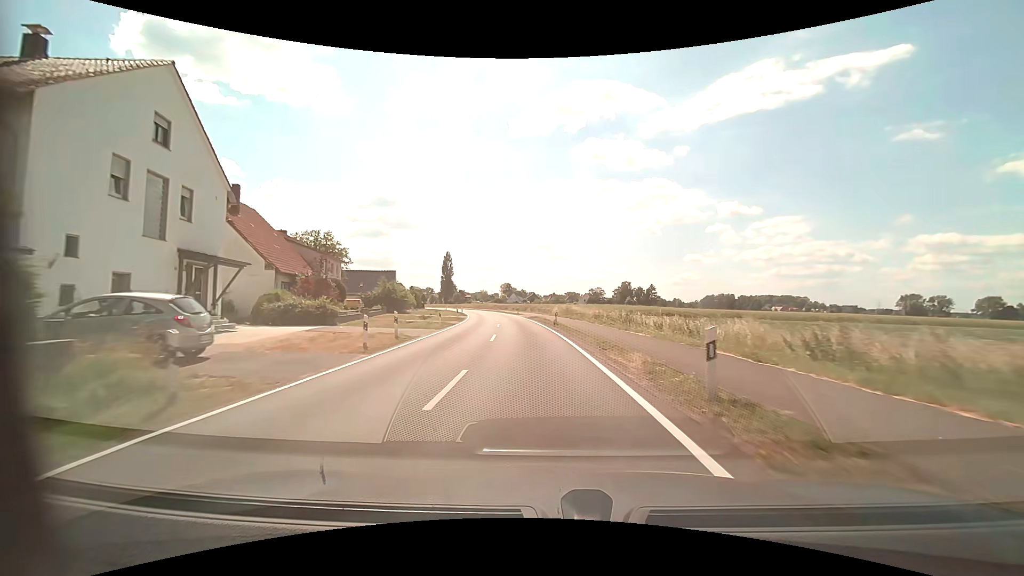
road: tertiary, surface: asphalt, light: Day
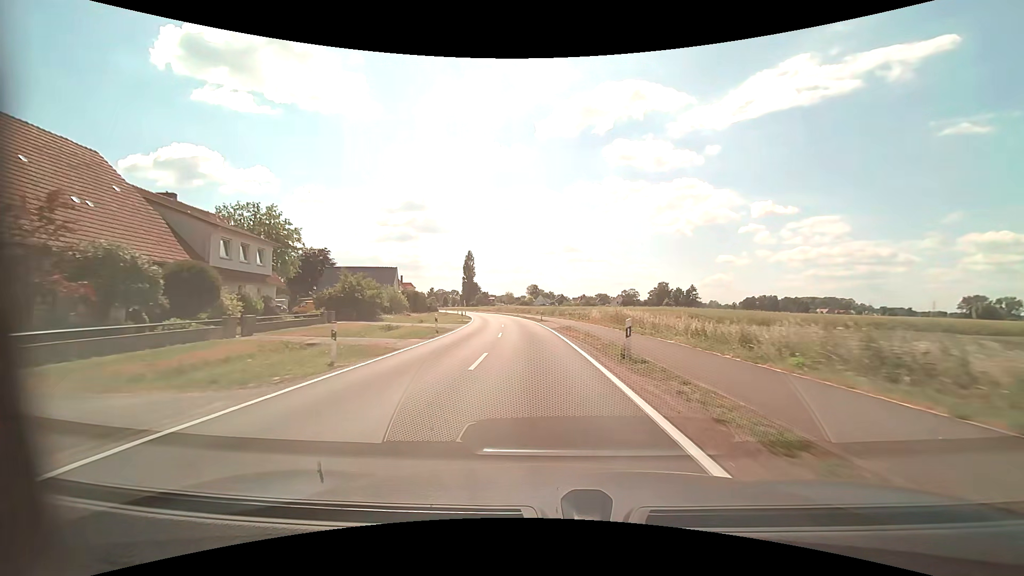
(-0.5, +19.6) m; -3°
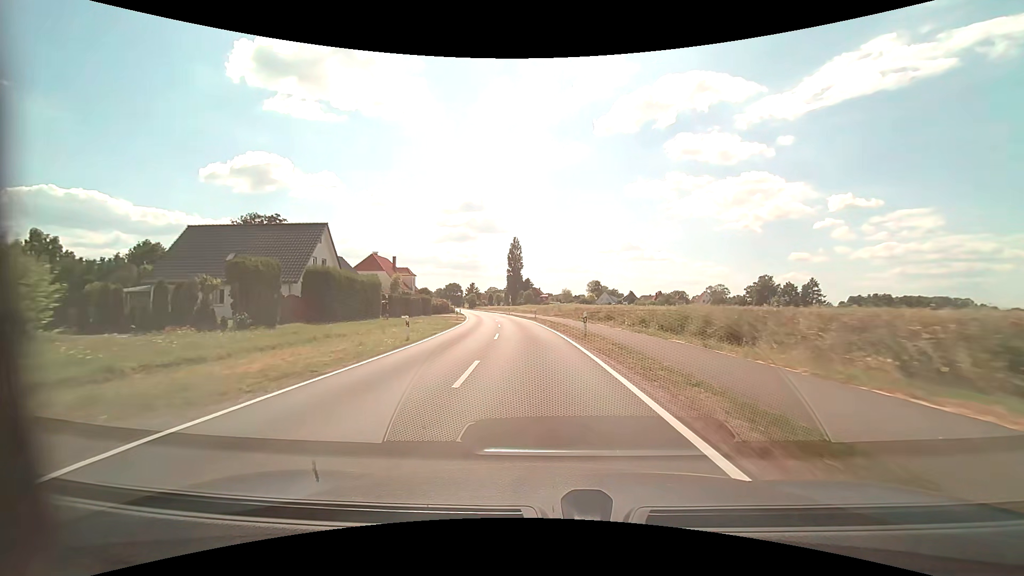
(-3.0, +50.9) m; -7°
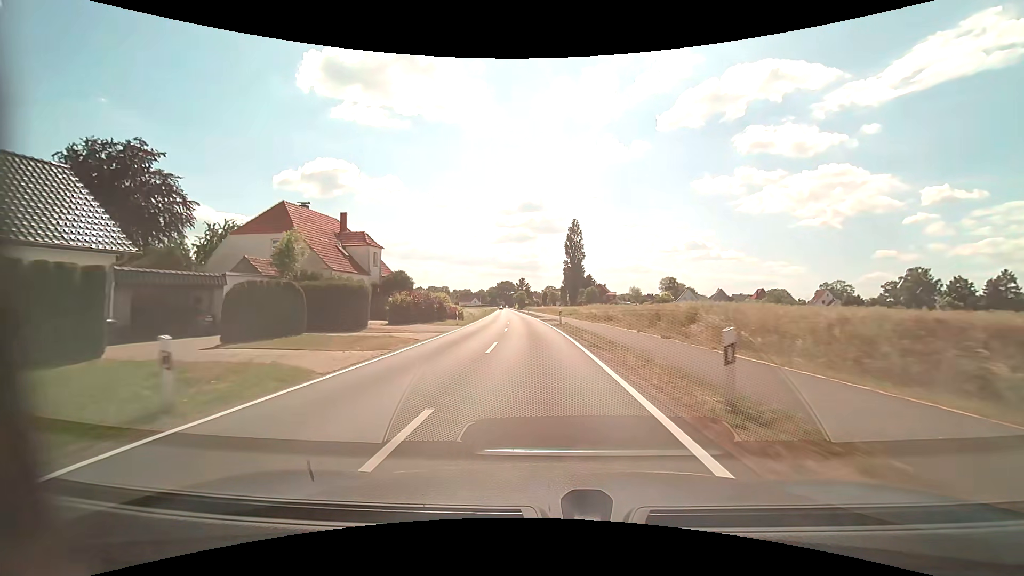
(-2.2, +42.0) m; -7°
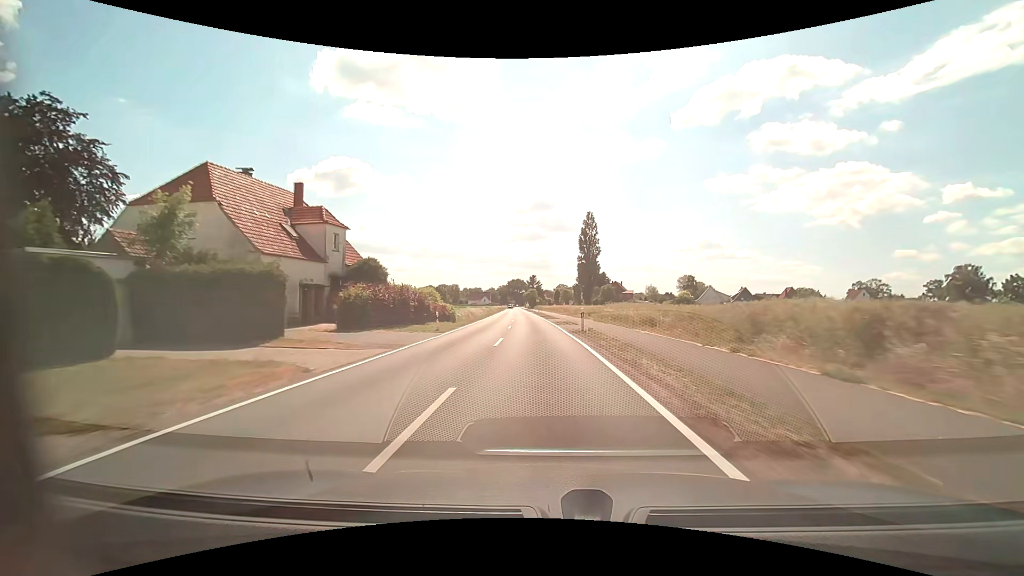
(-0.1, +10.6) m; -1°
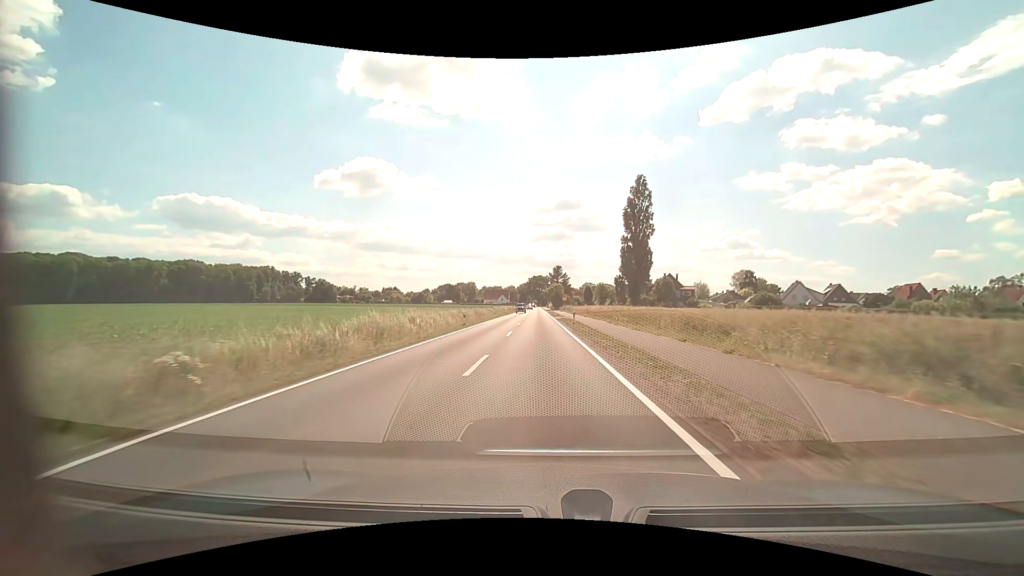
(-1.3, +42.8) m; -3°
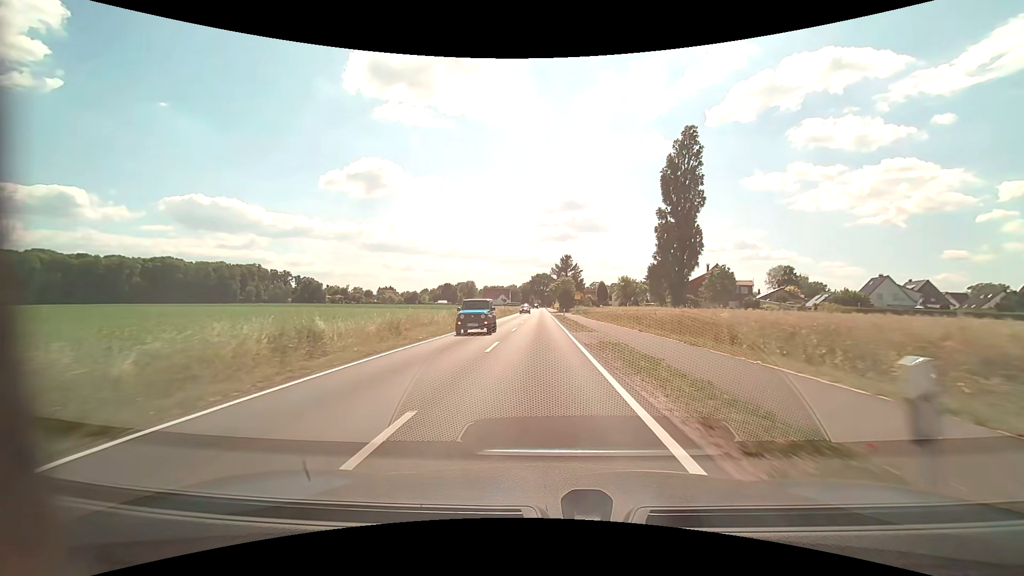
(-0.1, +31.1) m; -1°
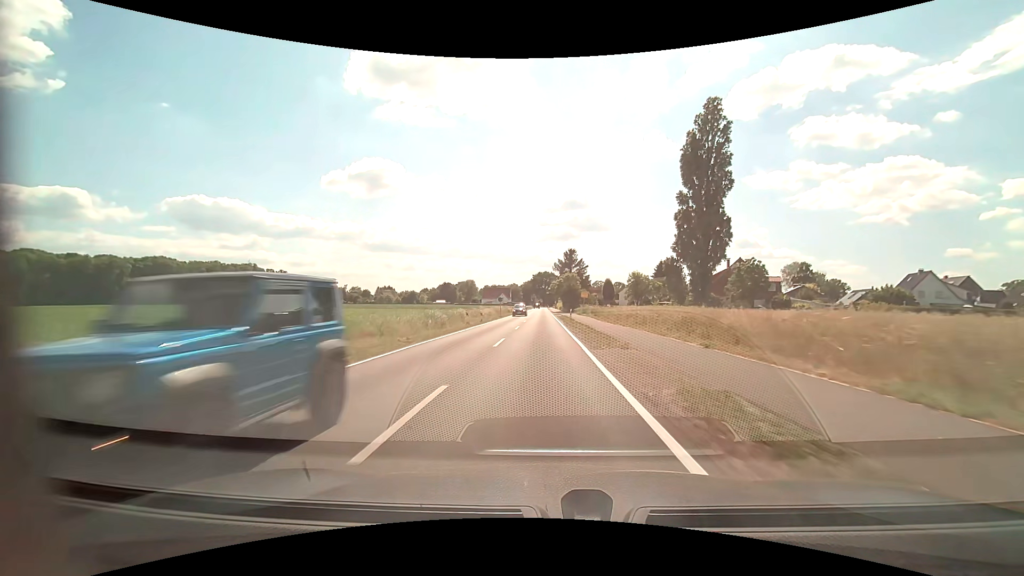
(0.0, +10.1) m; 0°
(0, +10) (0, +20) (0, +30) (0, +40) (0, +50) (0, +60) (0, +70) (0, +80) (0, +90) (0, +100) m
